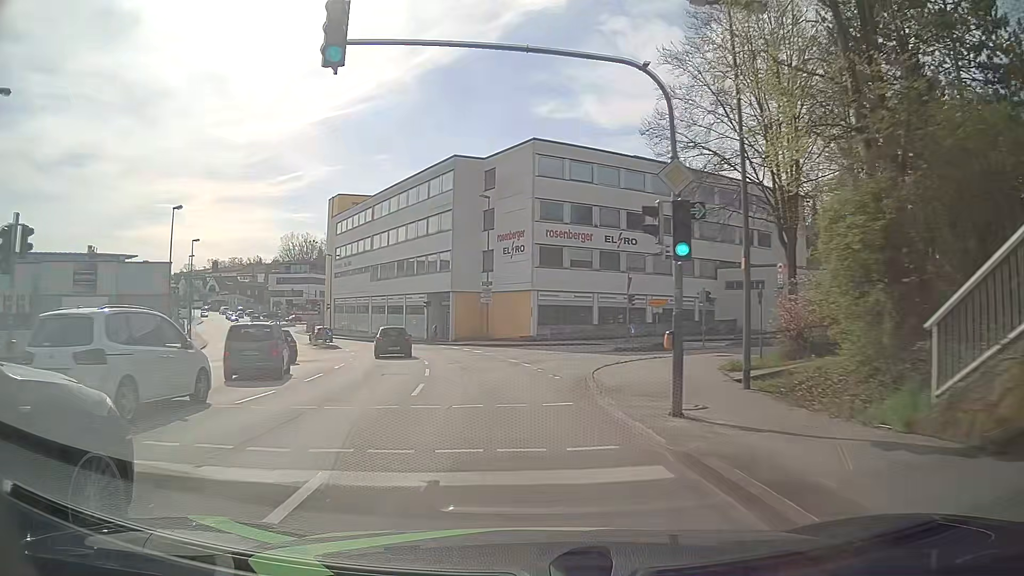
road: tertiary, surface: asphalt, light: Day
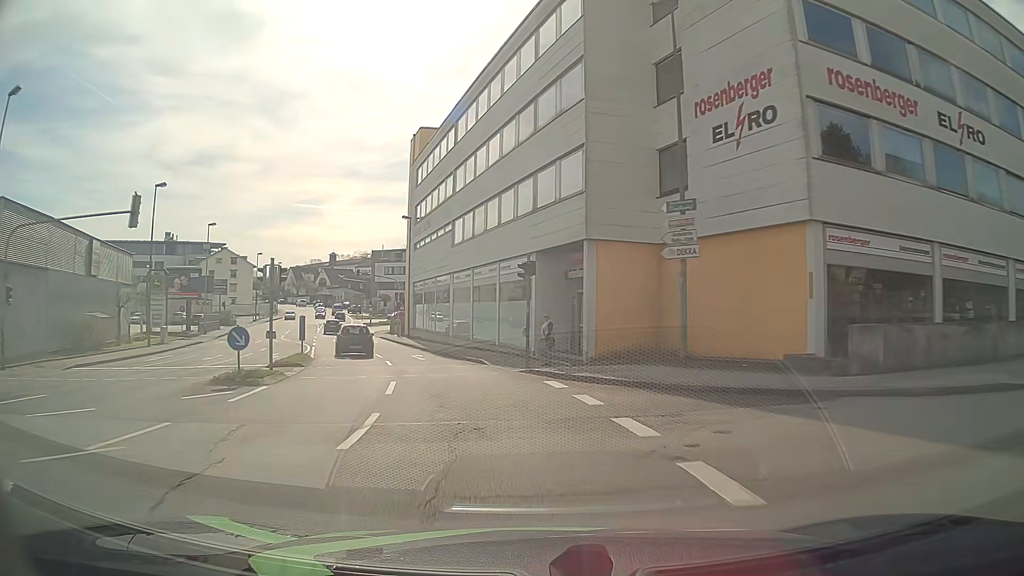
(-3.1, +30.0) m; -14°
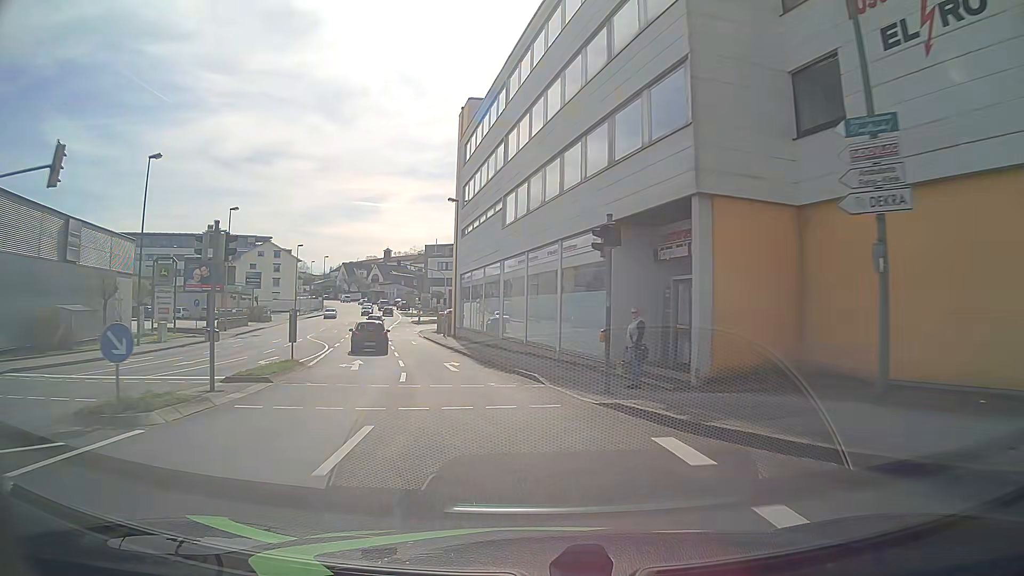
(-0.3, +7.6) m; -4°
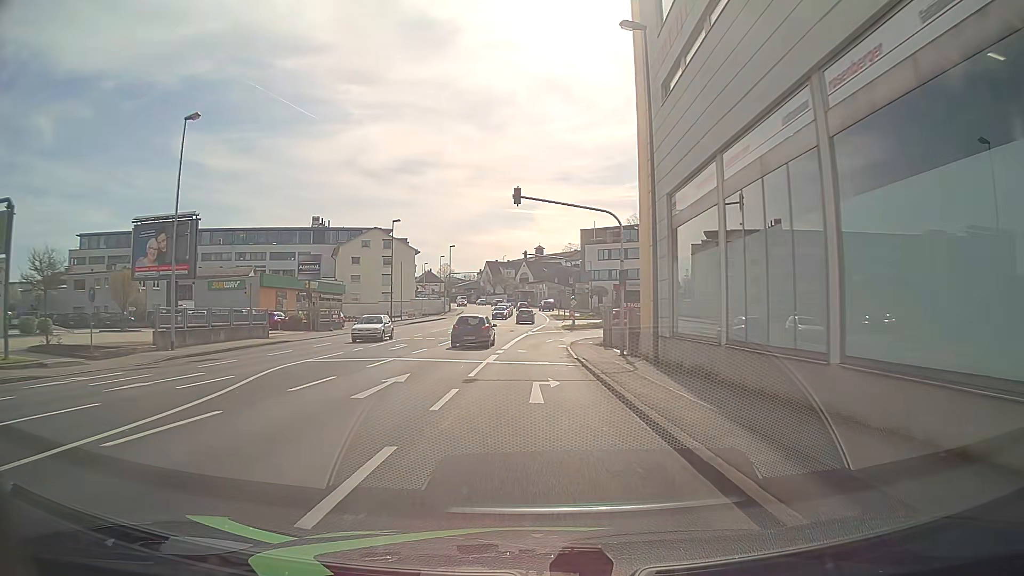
(-4.6, +30.0) m; -14°
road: tertiary_link
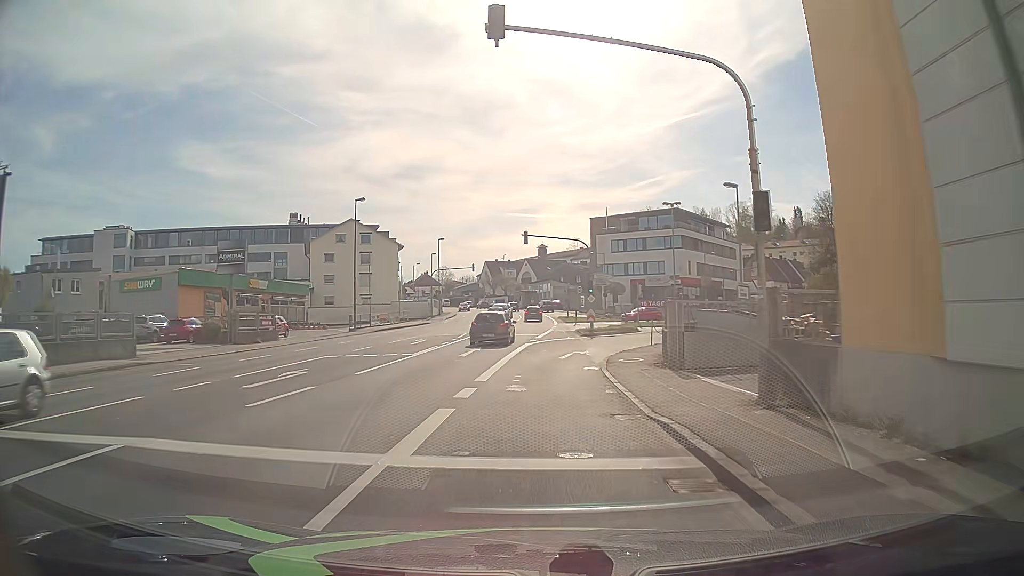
(0.0, +15.2) m; 0°
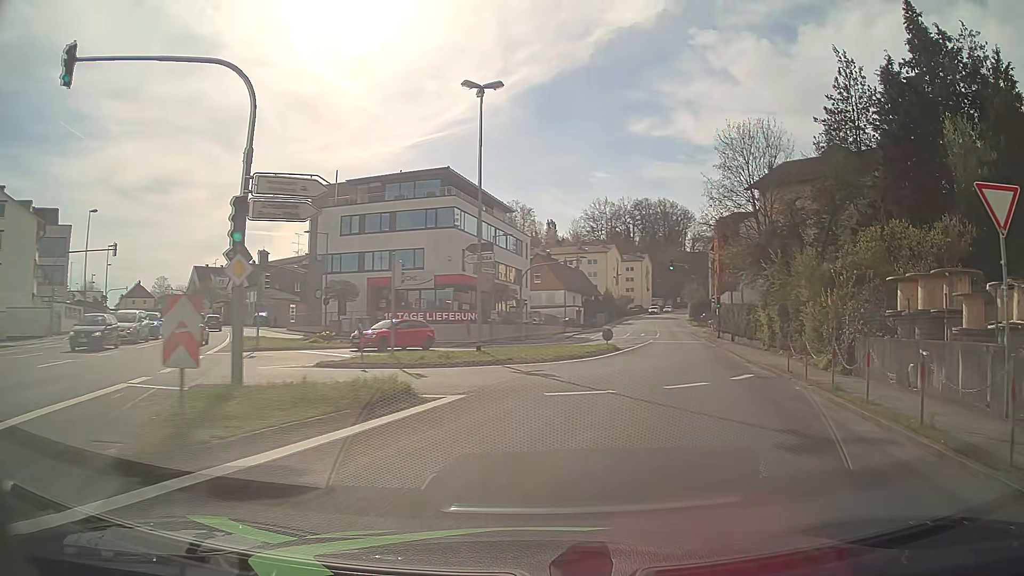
(+3.6, +32.8) m; +23°
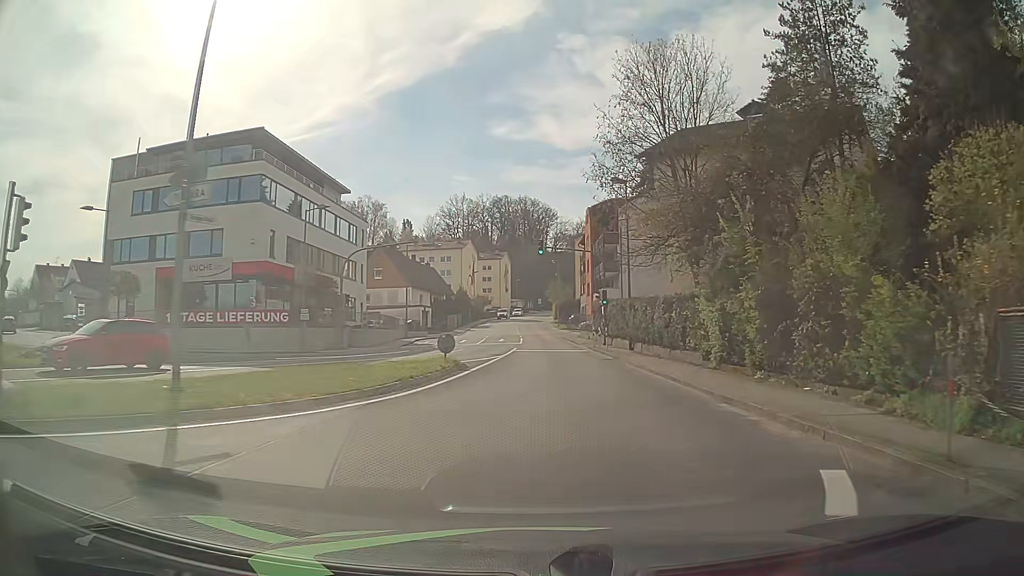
(+1.6, +12.9) m; +12°
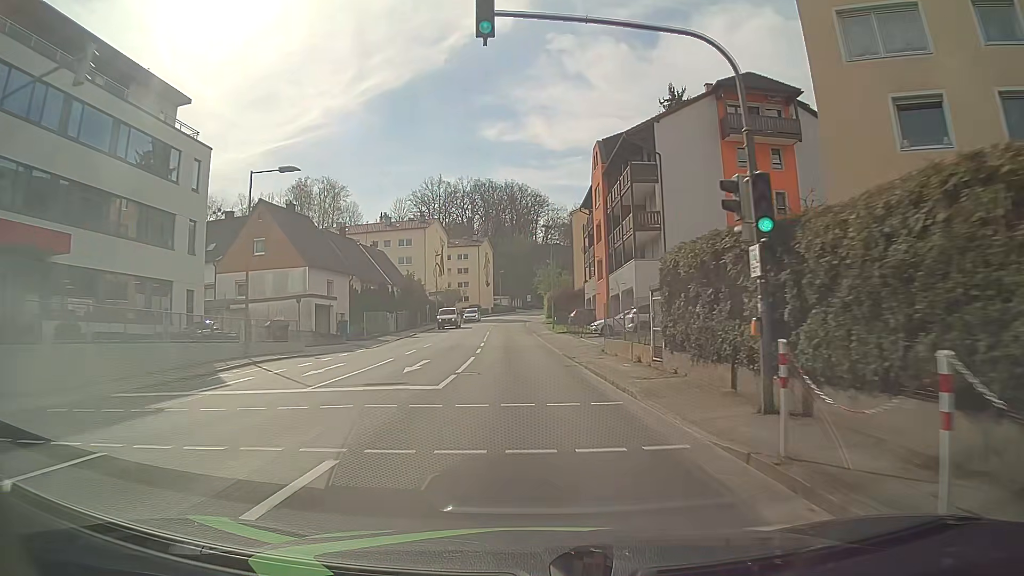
(+0.7, +29.9) m; 0°
(0, +10) (0, +20) (-1, +30) (-1, +40) (-2, +50) (-2, +60) (-3, +70) (-3, +80) (-2, +90) (-1, +100) m
